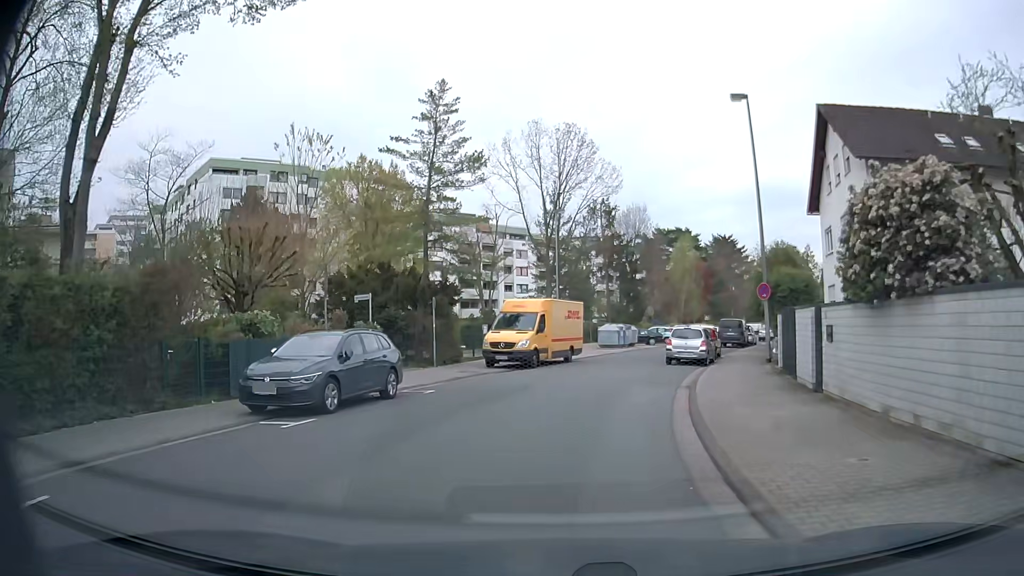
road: residential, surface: asphalt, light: Day
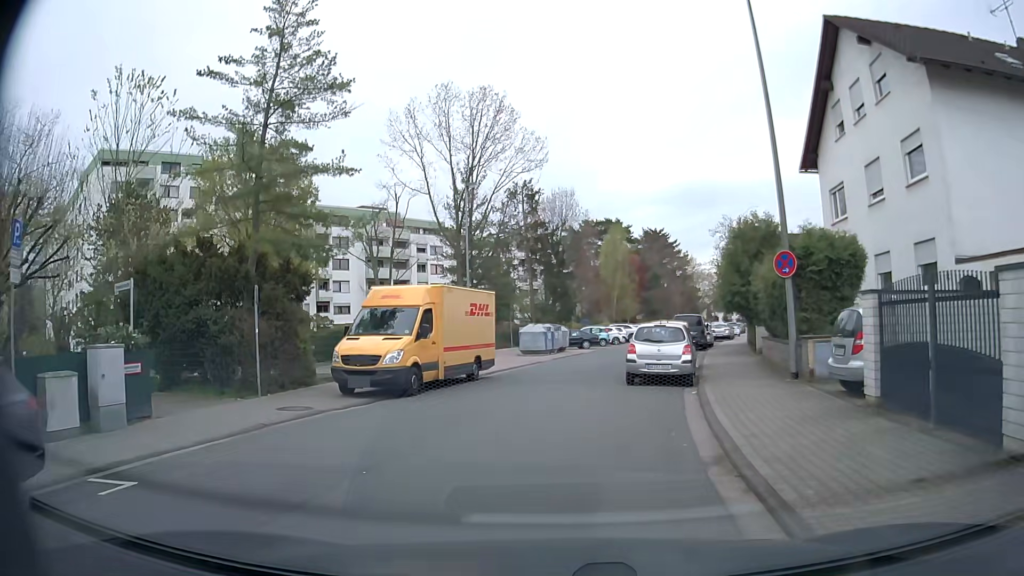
(+0.6, +9.7) m; +7°
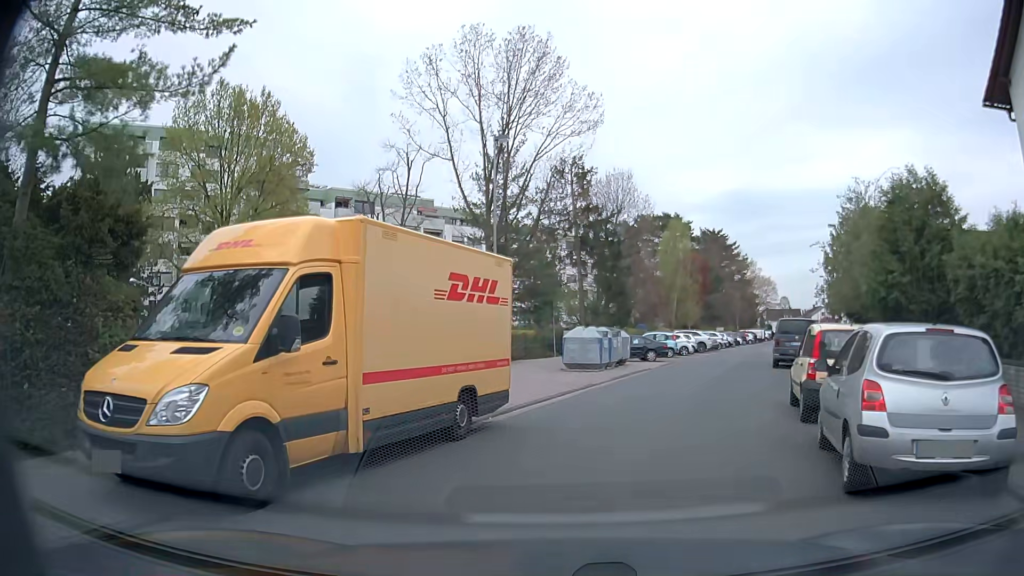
(-0.2, +10.6) m; -4°
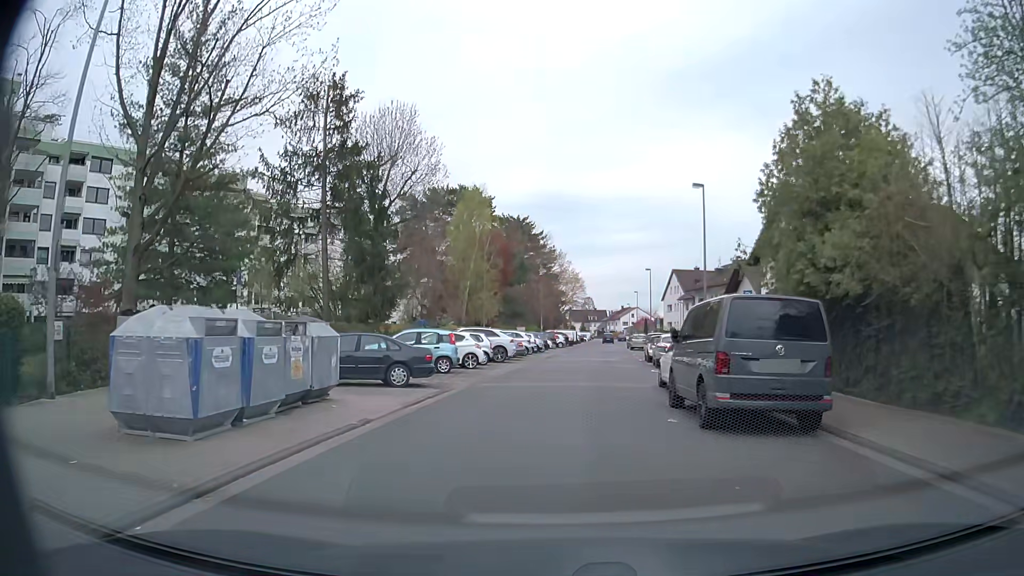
(+3.2, +17.5) m; +18°
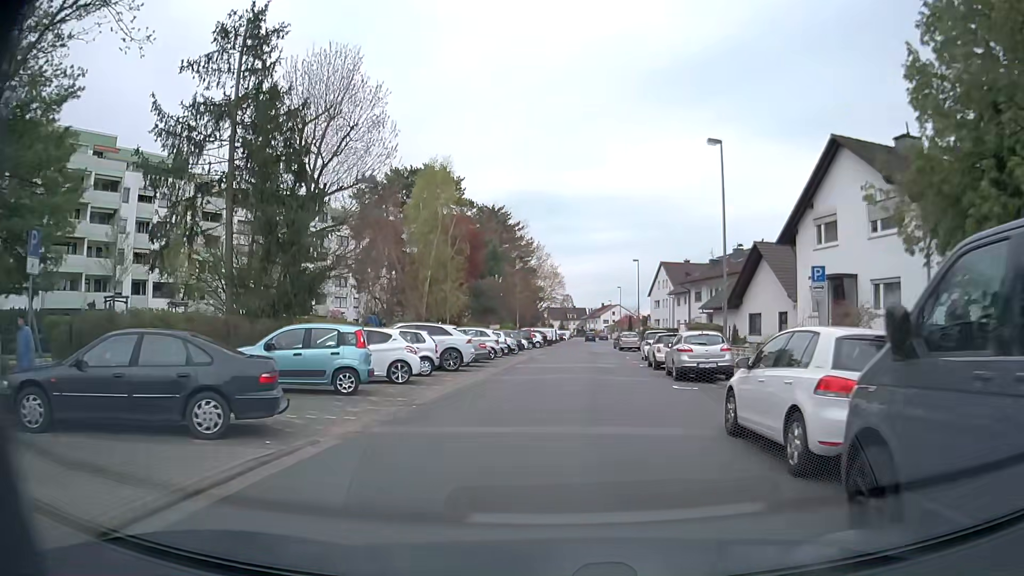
(+0.1, +9.2) m; +2°
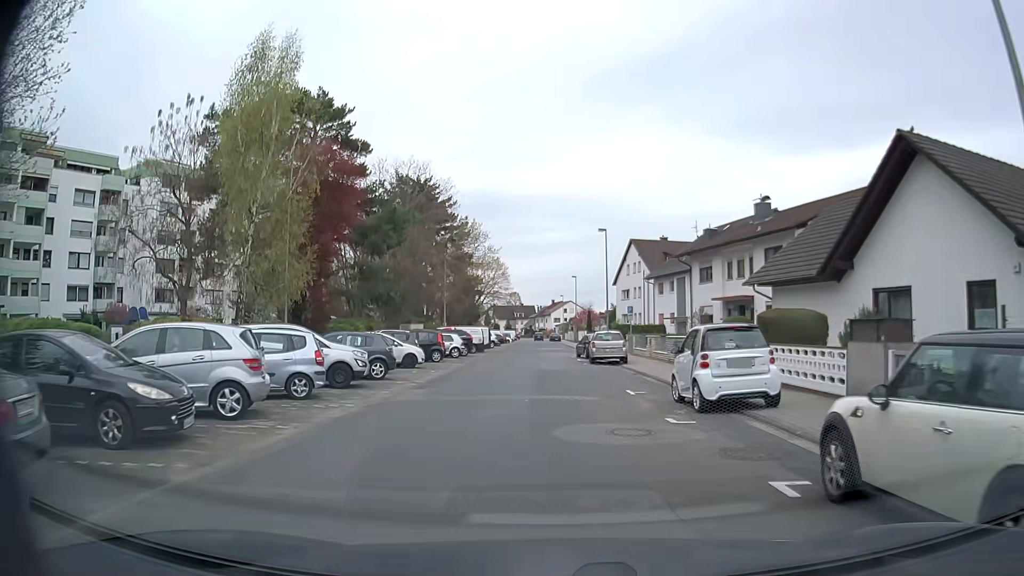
(+1.1, +23.5) m; +4°
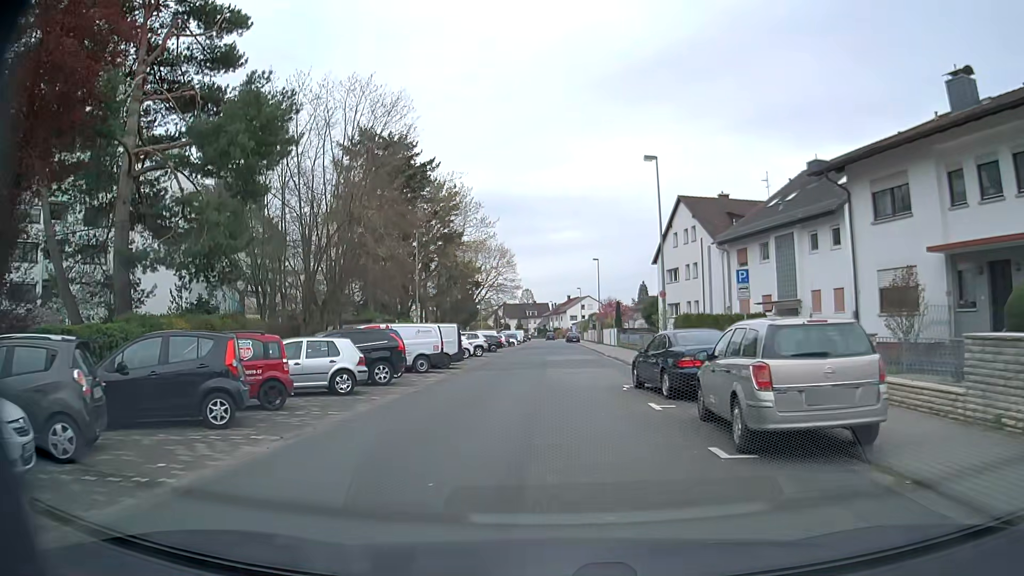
(-0.2, +23.4) m; -1°
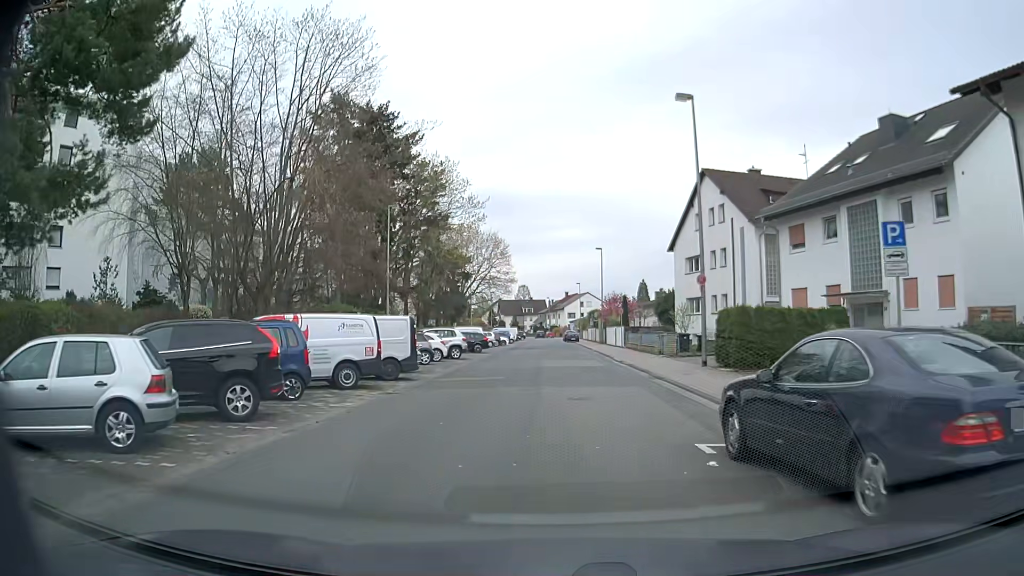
(0.0, +9.3) m; 0°
